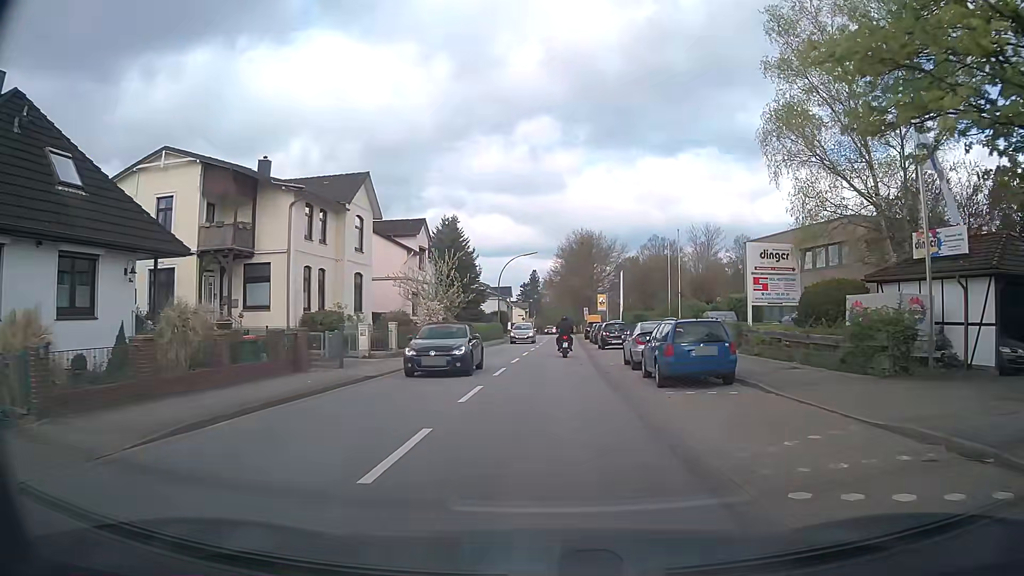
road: secondary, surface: asphalt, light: Day
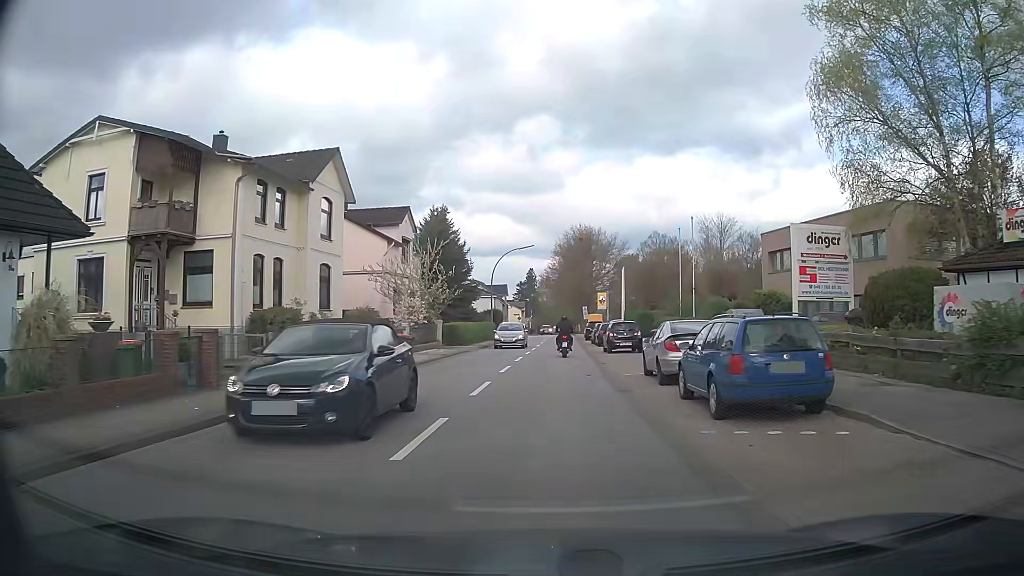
(0.0, +5.1) m; 0°
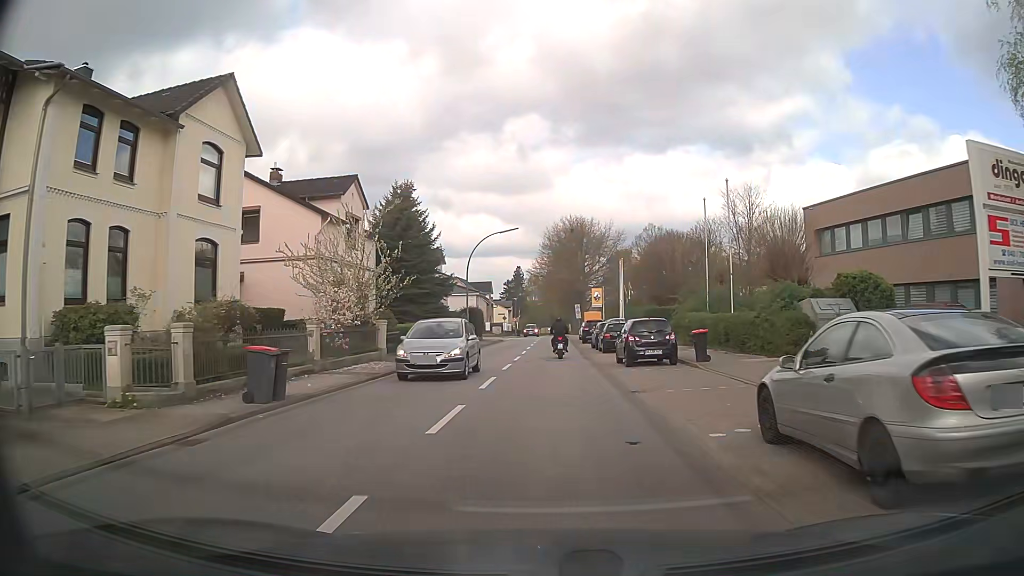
(+0.2, +10.4) m; +2°
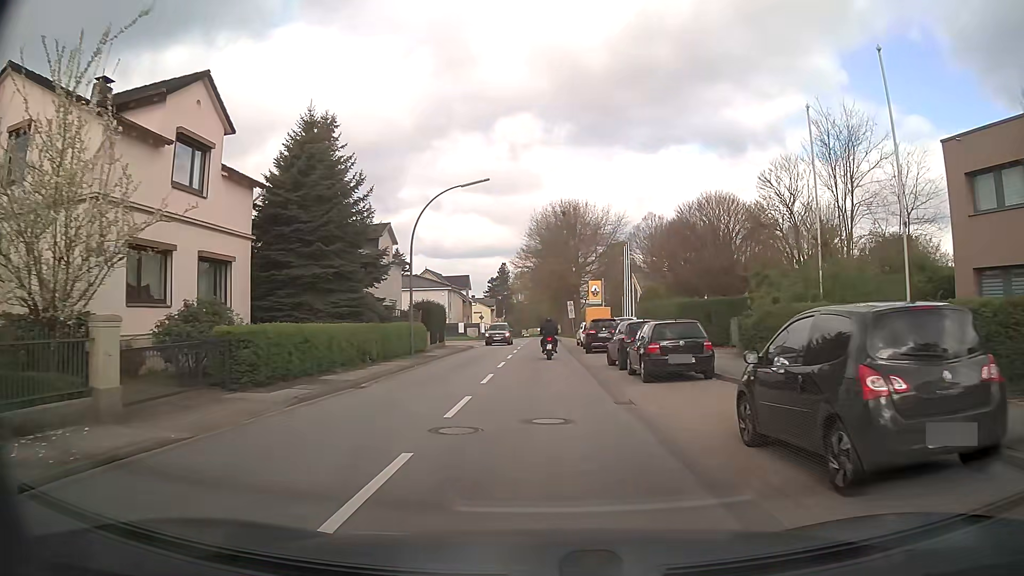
(0.0, +16.1) m; 0°
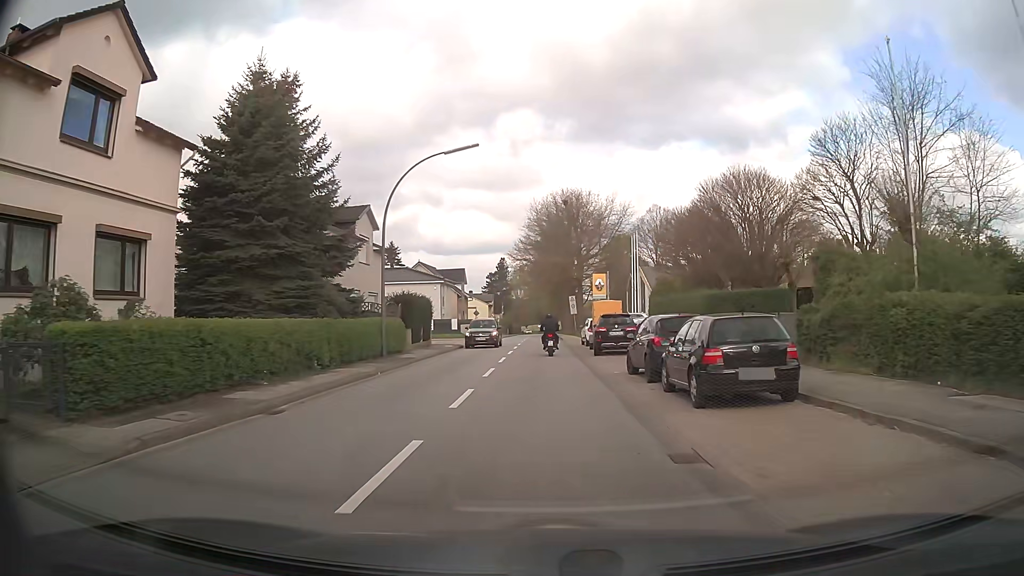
(-0.1, +5.4) m; -1°
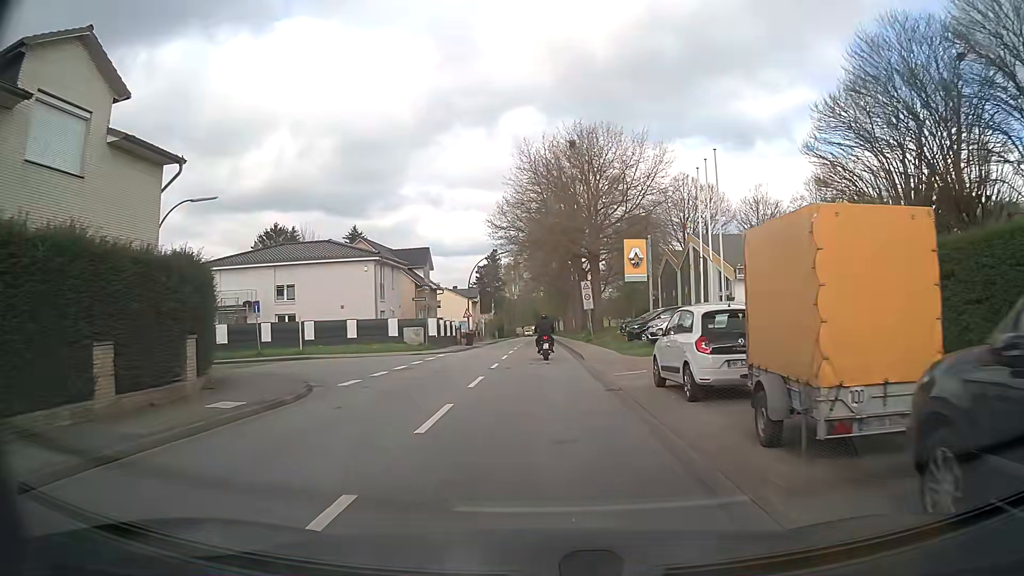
(+0.3, +26.5) m; +1°
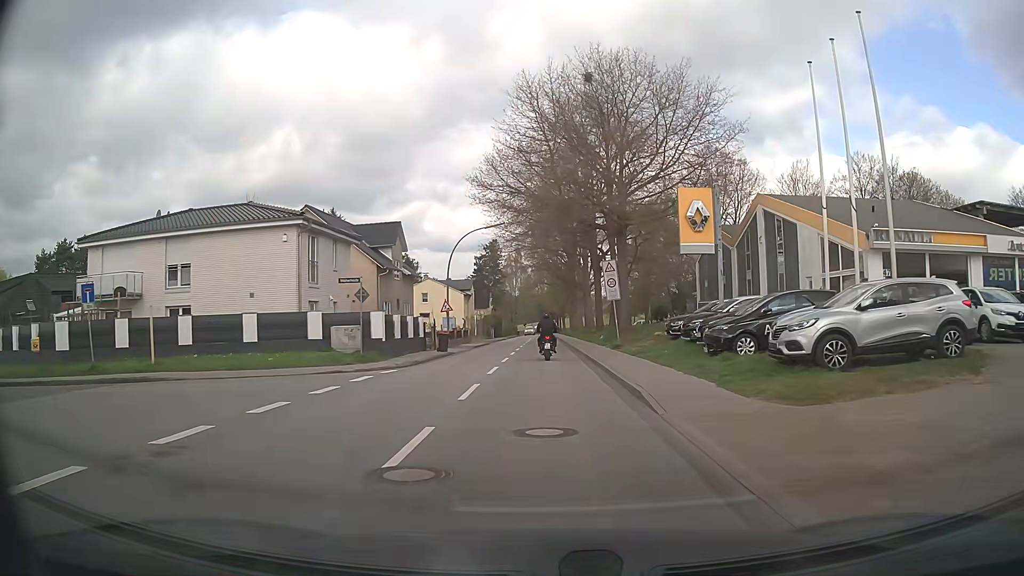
(-0.2, +14.5) m; -1°
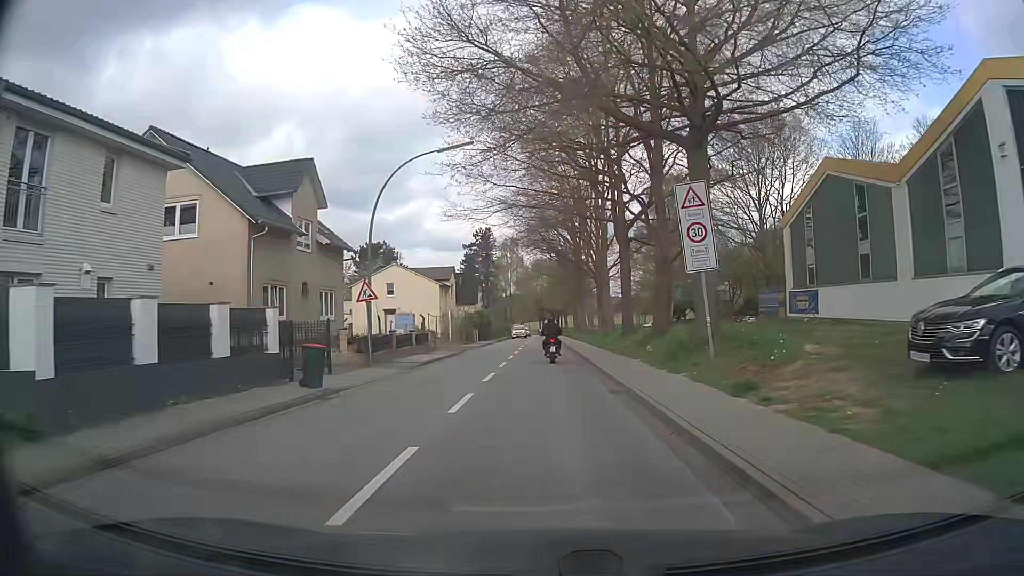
(+0.2, +19.3) m; 0°
(0, +10) (0, +20) (0, +30) (0, +40) (0, +50) (0, +60) (+1, +70) (+1, +80) (+1, +90) (+1, +100) m
